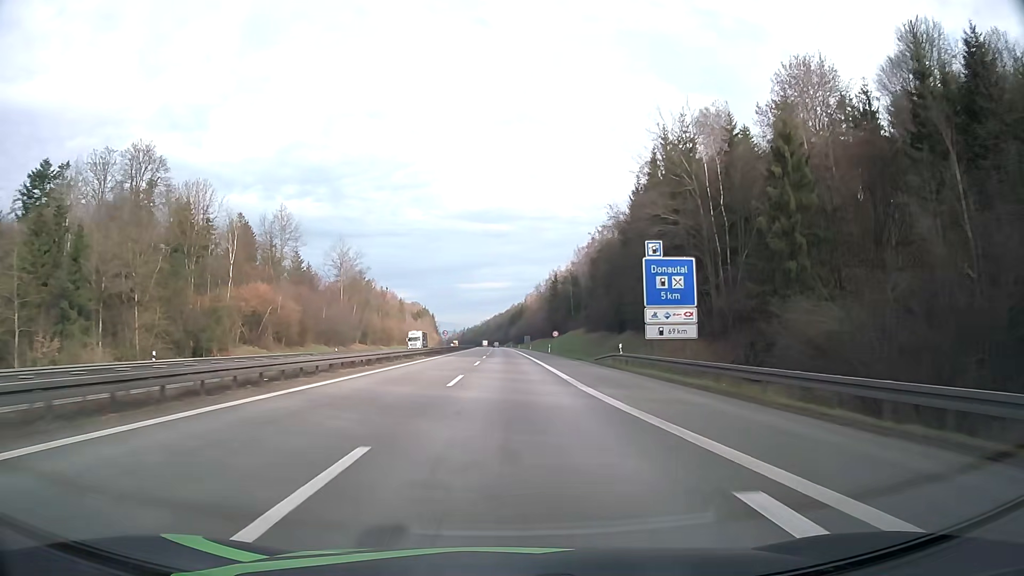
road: motorway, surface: asphalt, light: Day
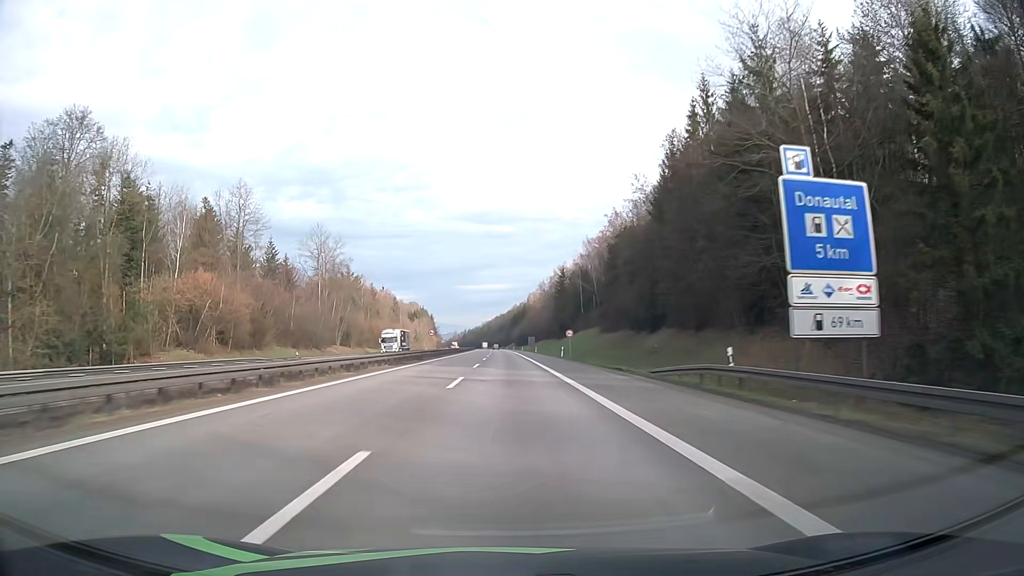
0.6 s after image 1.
(0.0, +18.2) m; 0°
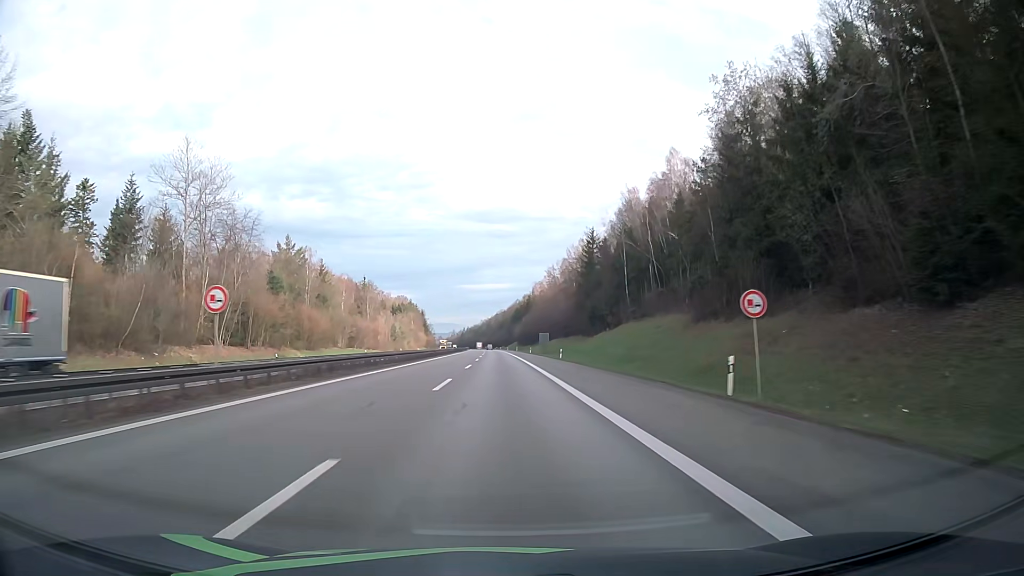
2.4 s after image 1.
(0.0, +54.7) m; 0°
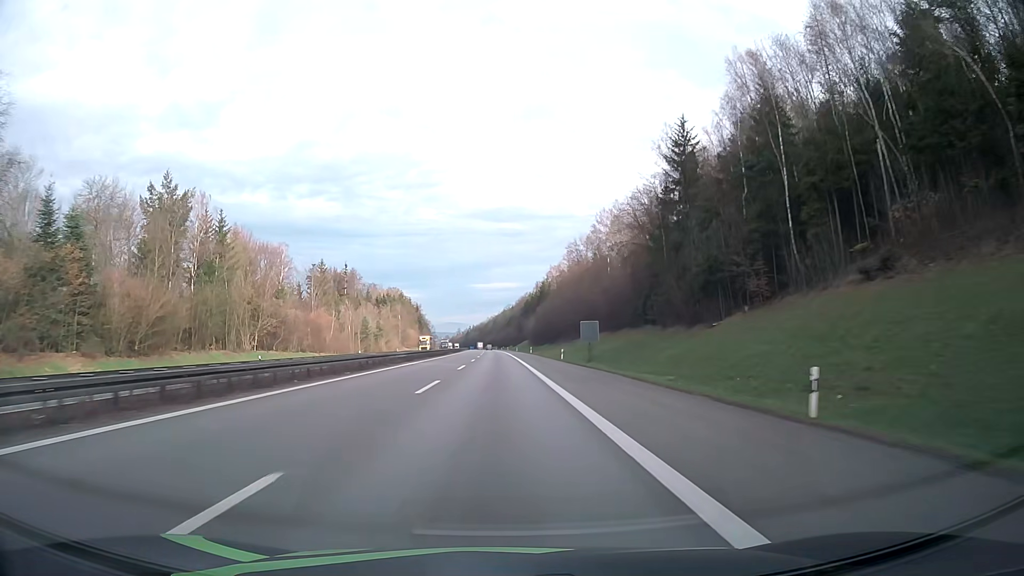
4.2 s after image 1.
(-0.1, +54.9) m; 0°
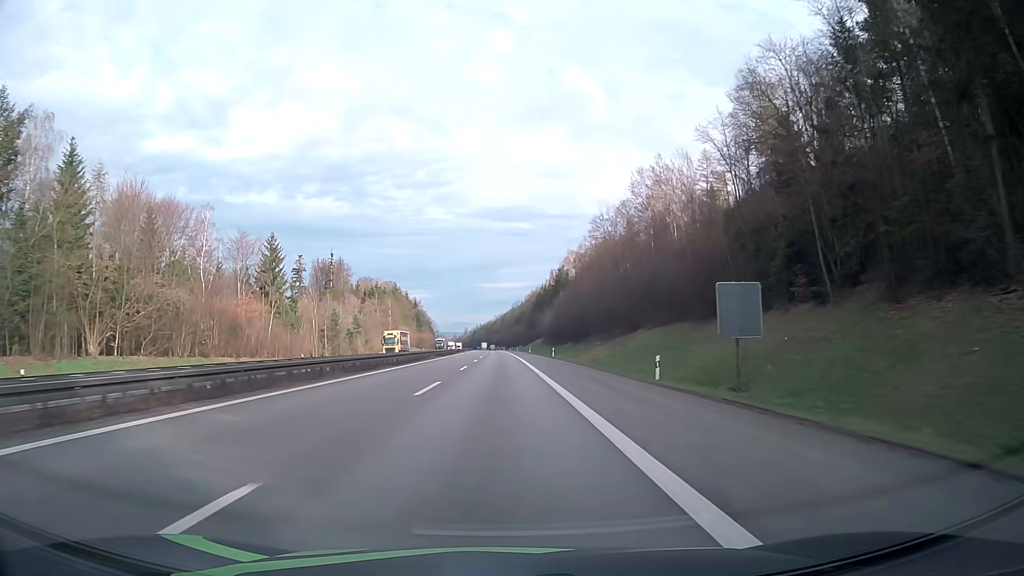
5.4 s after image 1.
(-0.3, +36.7) m; -1°
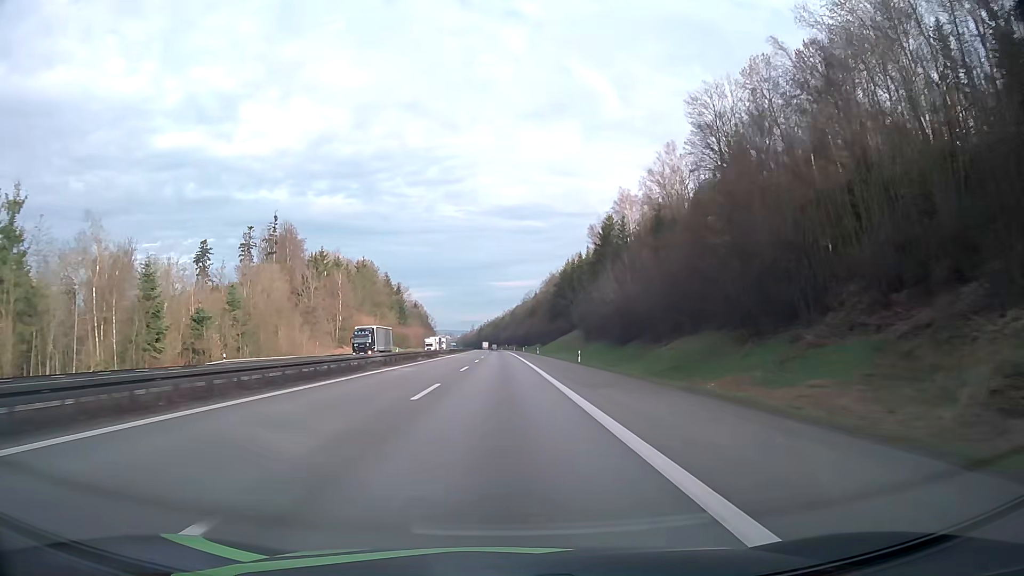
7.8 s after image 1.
(-0.8, +73.6) m; -1°
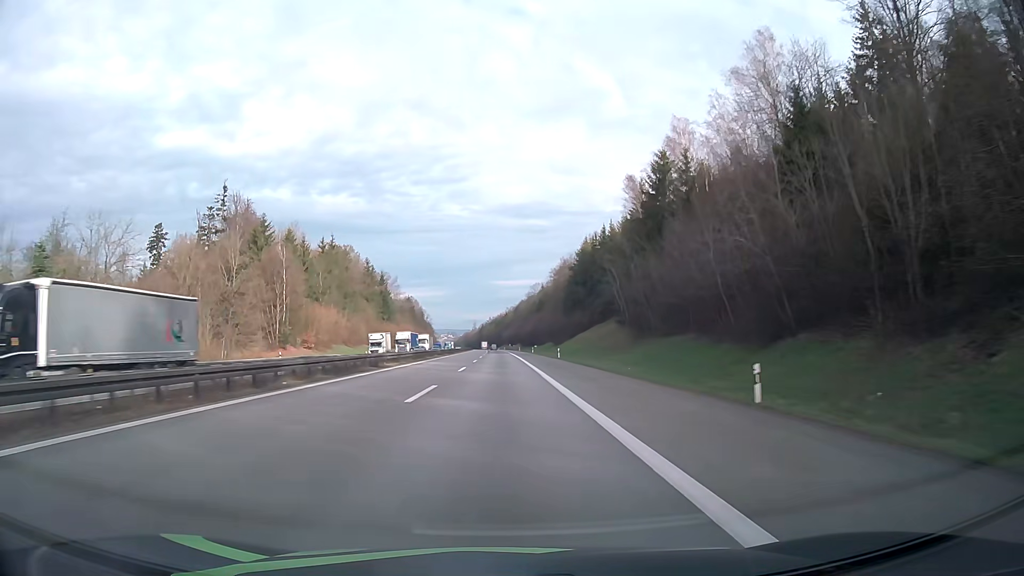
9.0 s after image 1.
(0.0, +36.9) m; 0°
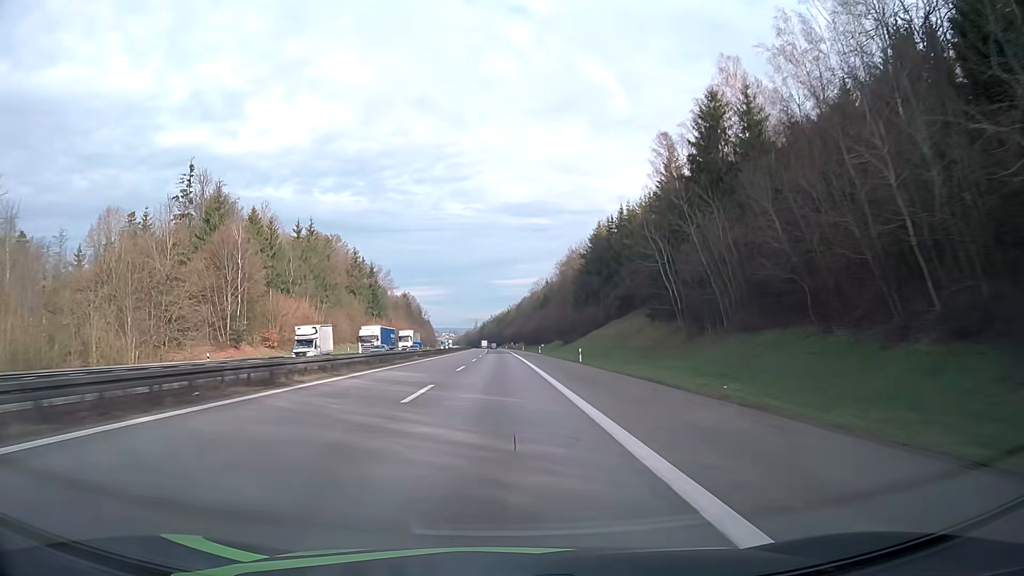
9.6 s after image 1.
(0.0, +18.5) m; 0°
(0, +10) (0, +20) (0, +30) (0, +40) (0, +50) (0, +60) (0, +70) (-1, +80) (-1, +90) (-1, +100) m
